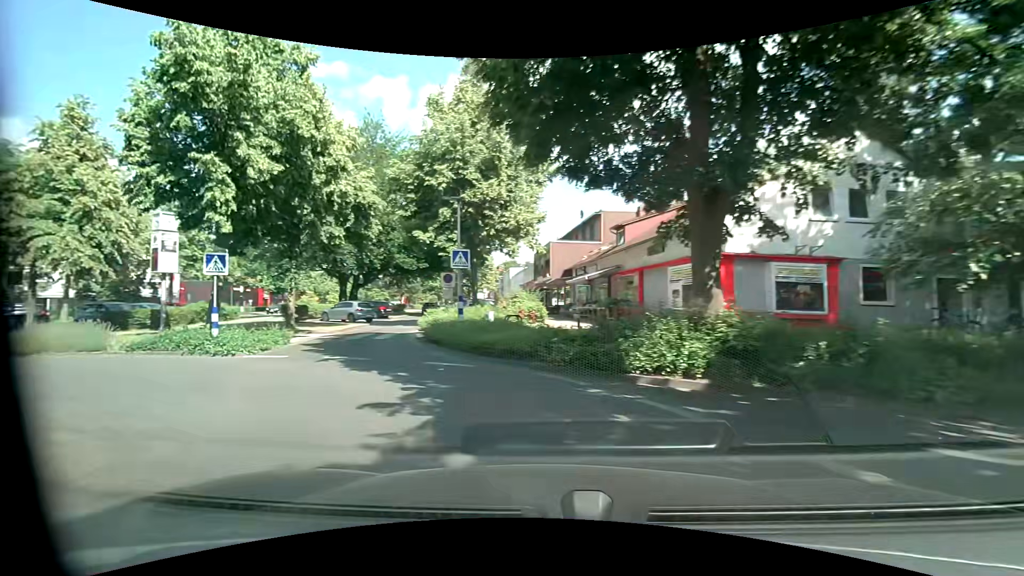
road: residential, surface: asphalt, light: Day
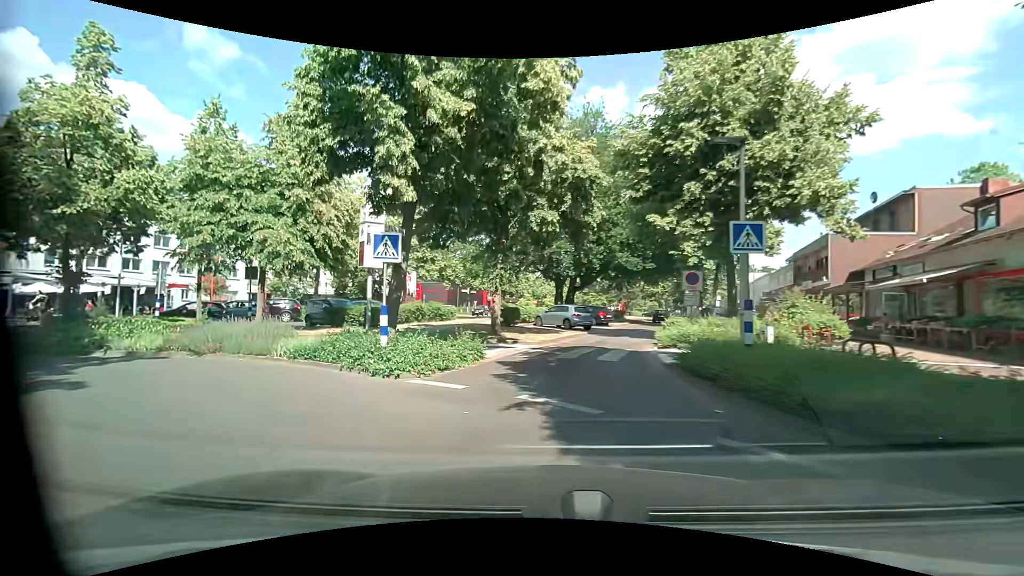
(-1.4, +5.6) m; -26°
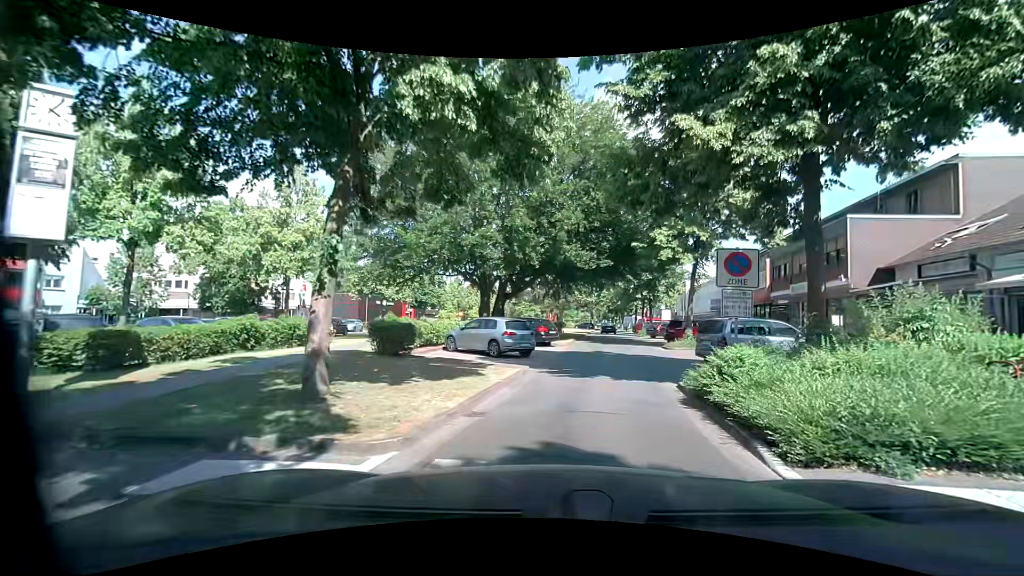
(0.0, +11.0) m; +7°
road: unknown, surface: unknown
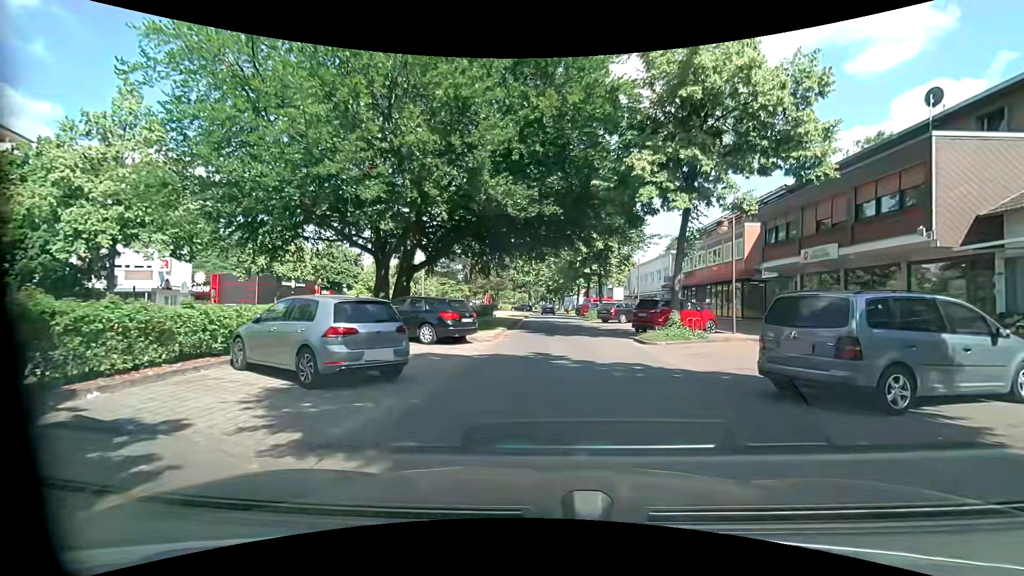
(+0.7, +10.2) m; +10°
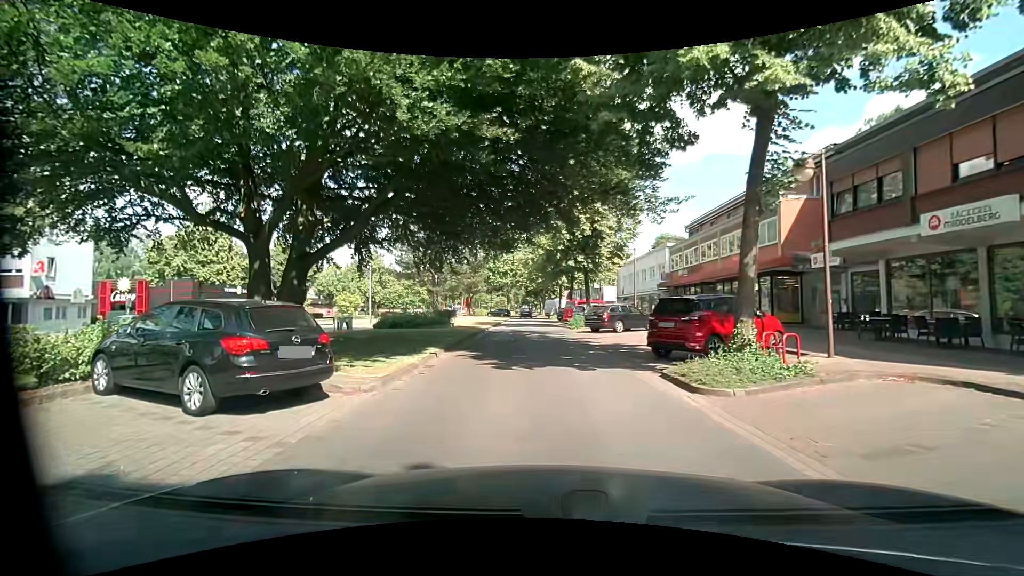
(+0.2, +9.0) m; 0°
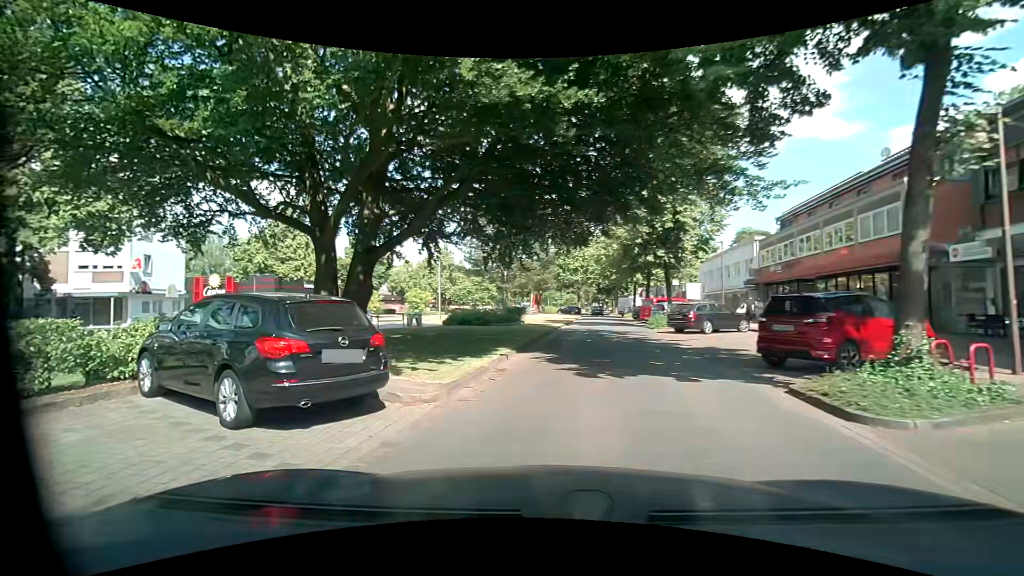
(-0.1, +1.4) m; -10°
